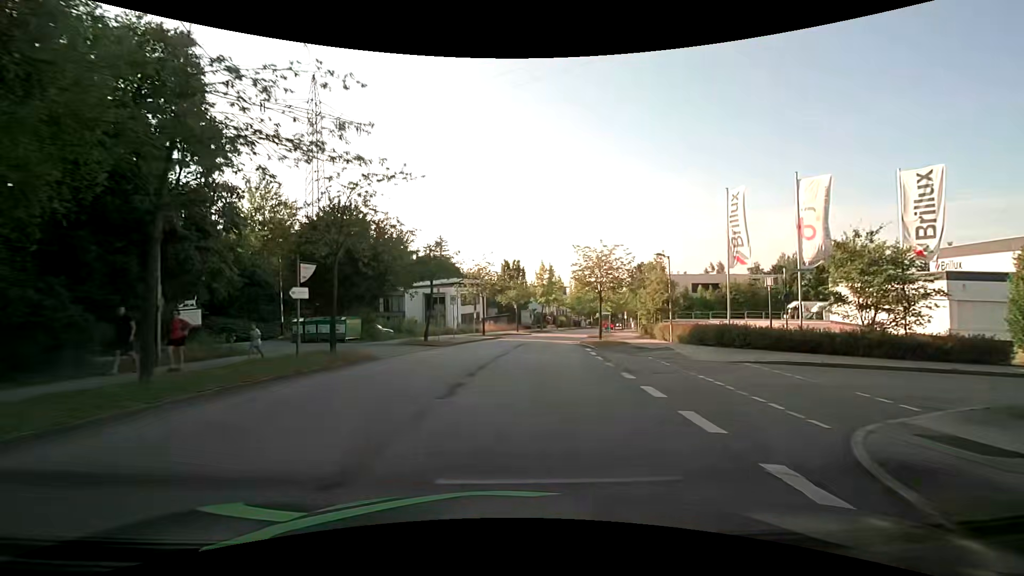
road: residential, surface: asphalt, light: Day
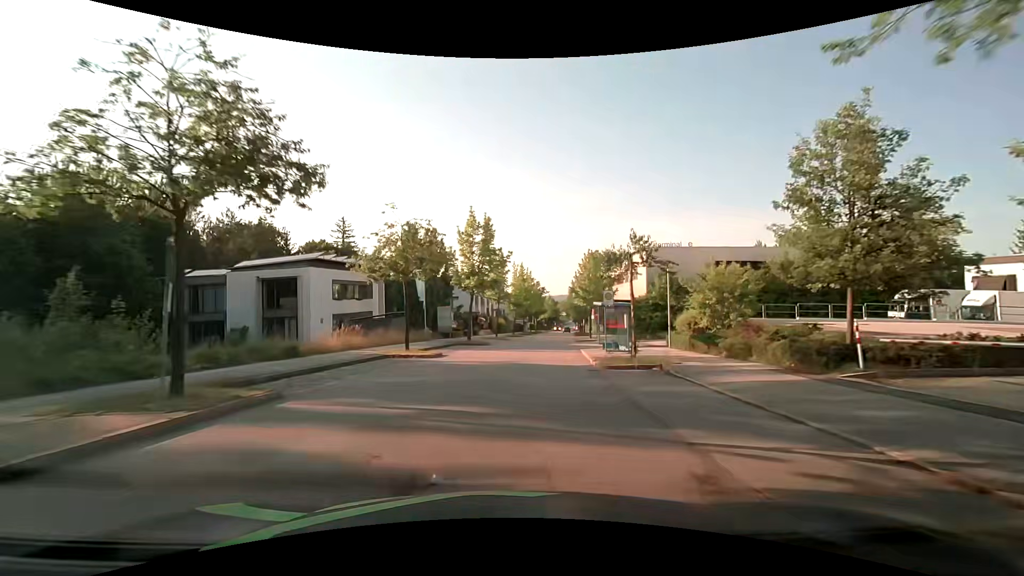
(+2.0, +33.0) m; +7°
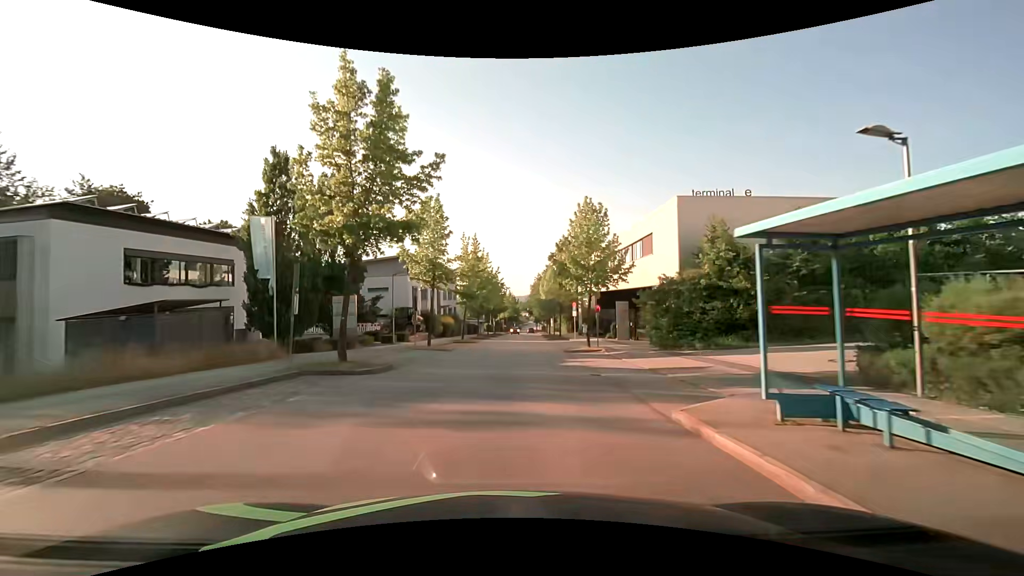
(+0.8, +20.7) m; +5°
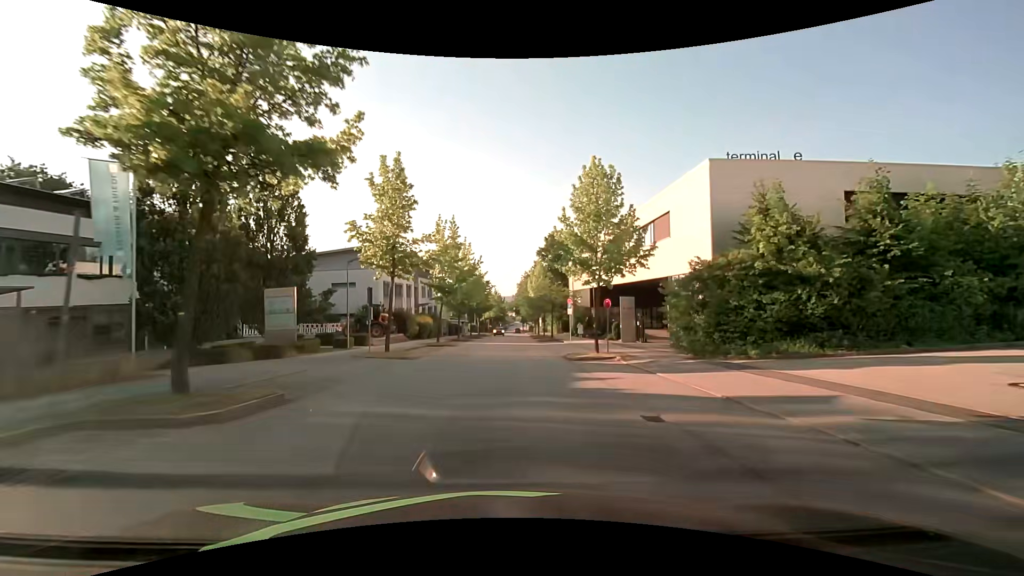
(+0.1, +7.1) m; +2°
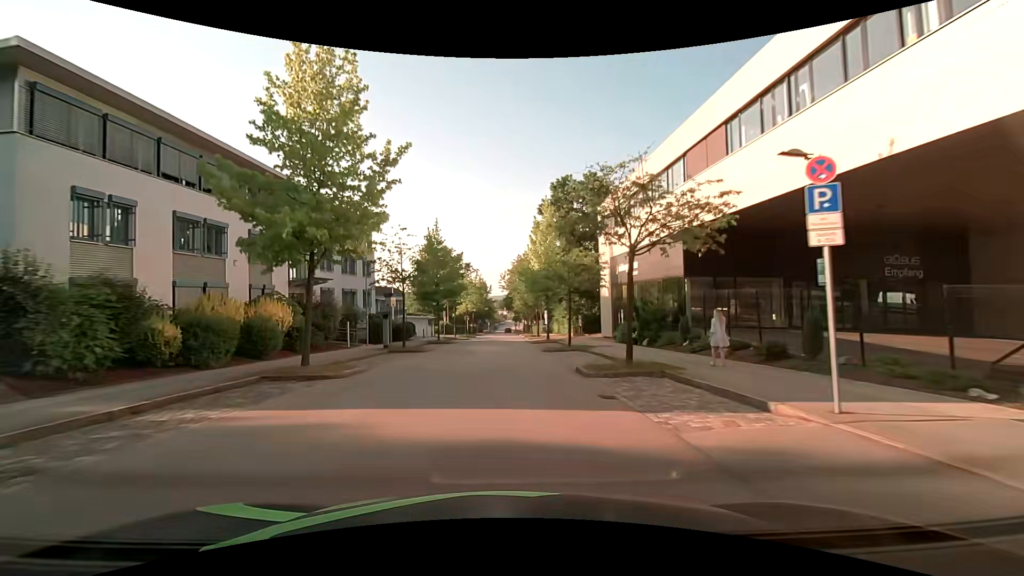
(+0.7, +36.1) m; +1°
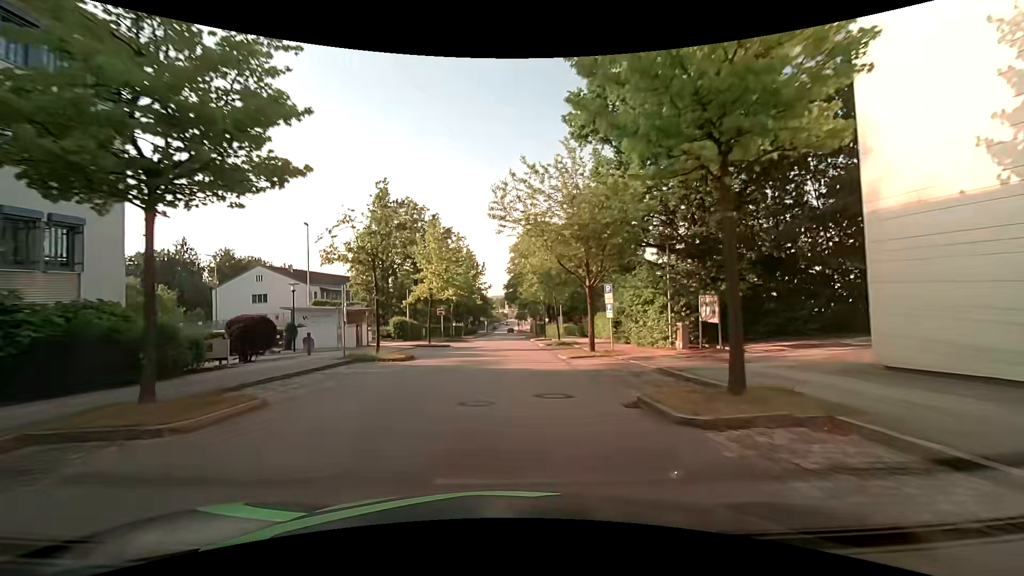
(-0.2, +34.9) m; 0°
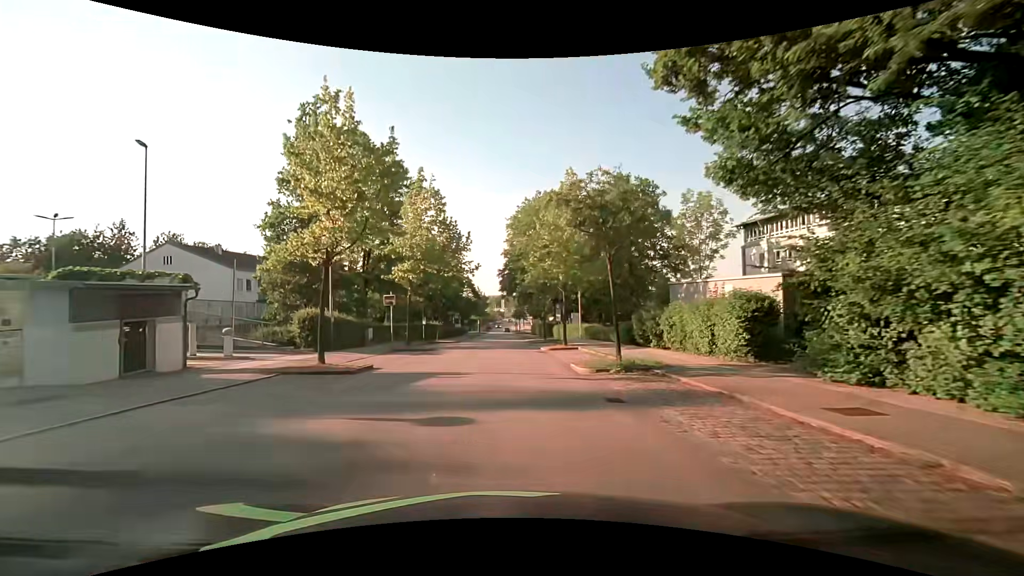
(0.0, +20.3) m; 0°
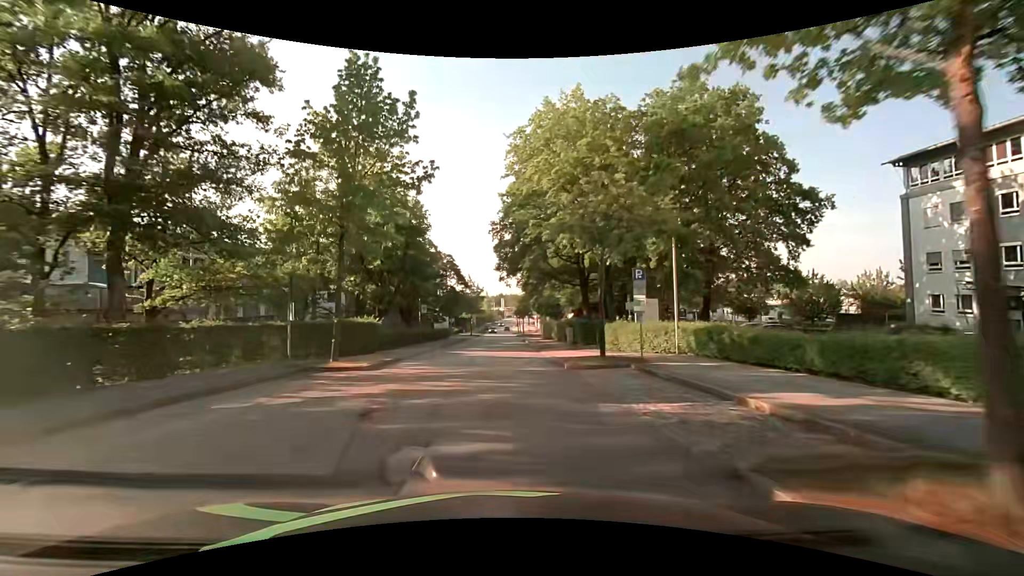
(0.0, +26.4) m; 0°
(0, +10) (0, +20) (0, +30) (0, +40) (0, +50) (0, +60) (0, +70) (0, +80) (0, +90) (0, +100) m
